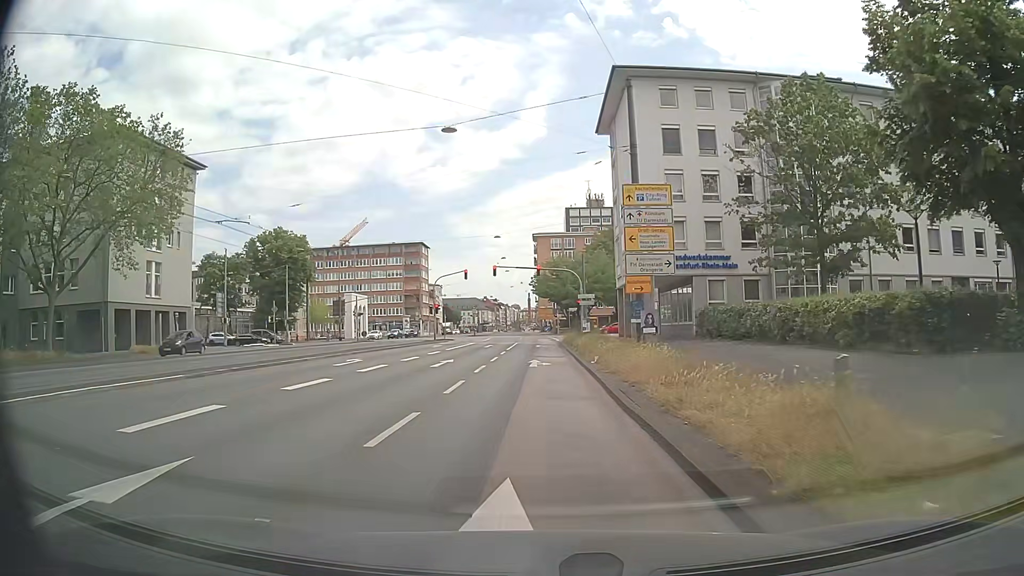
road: primary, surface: asphalt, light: Day
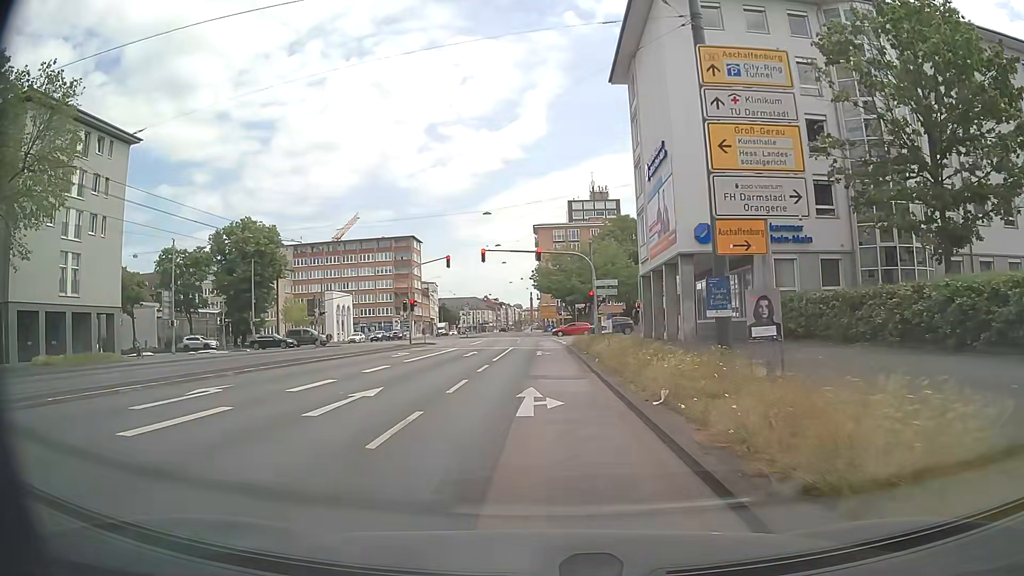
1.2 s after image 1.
(0.0, +12.1) m; 0°
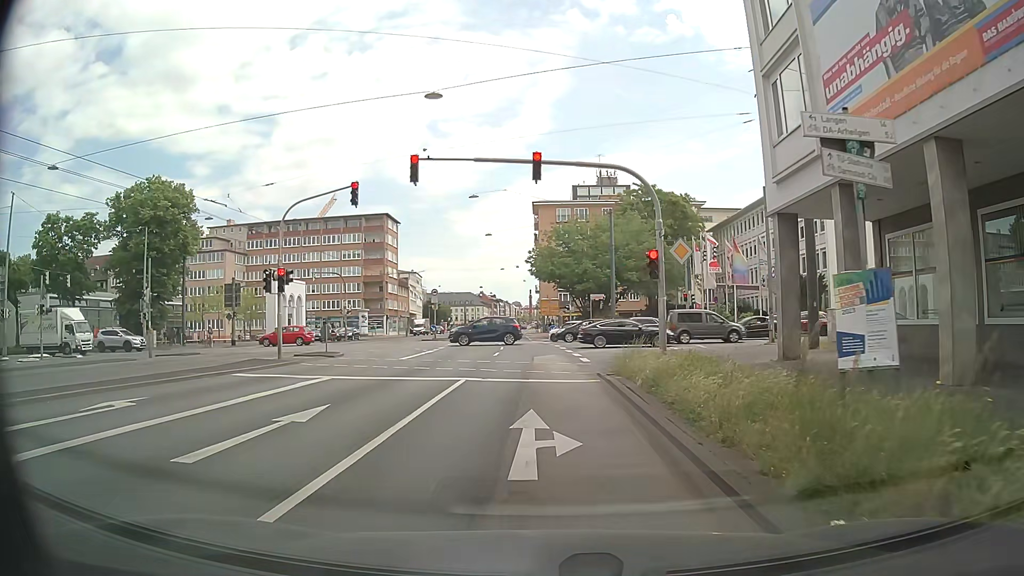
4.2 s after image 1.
(-0.2, +24.0) m; 0°
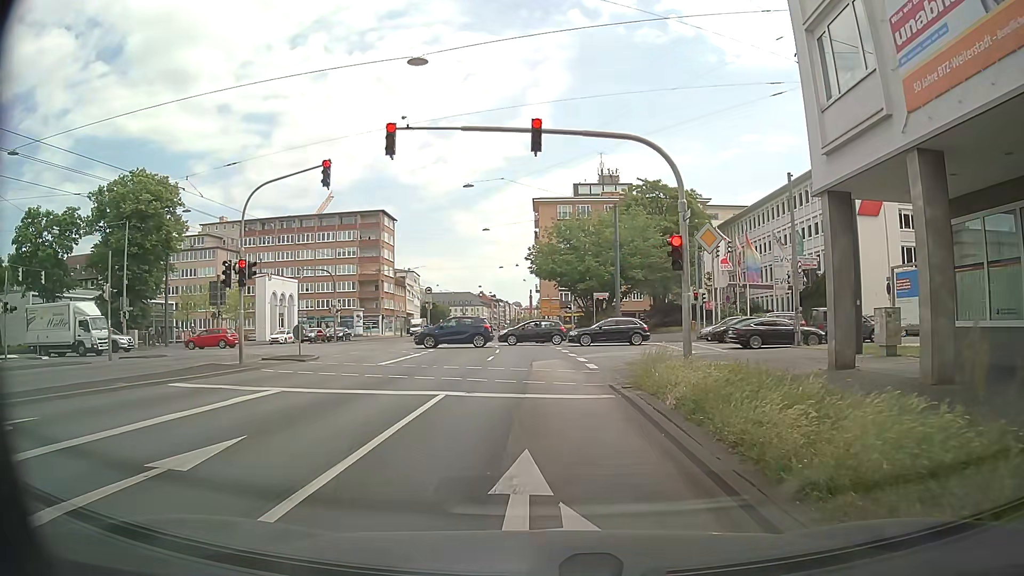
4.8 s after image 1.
(0.0, +3.2) m; 0°
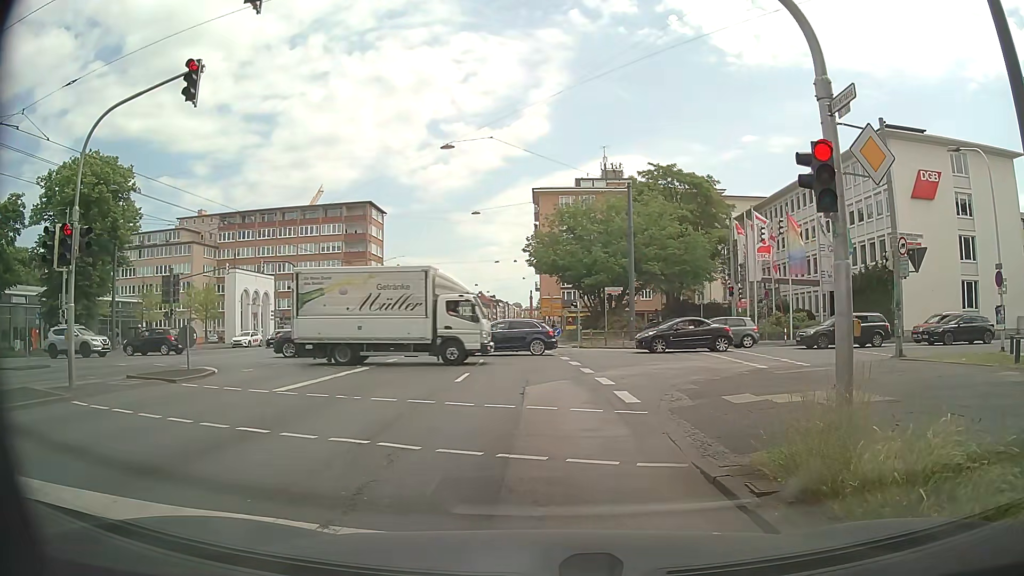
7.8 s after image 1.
(0.0, +8.4) m; 0°
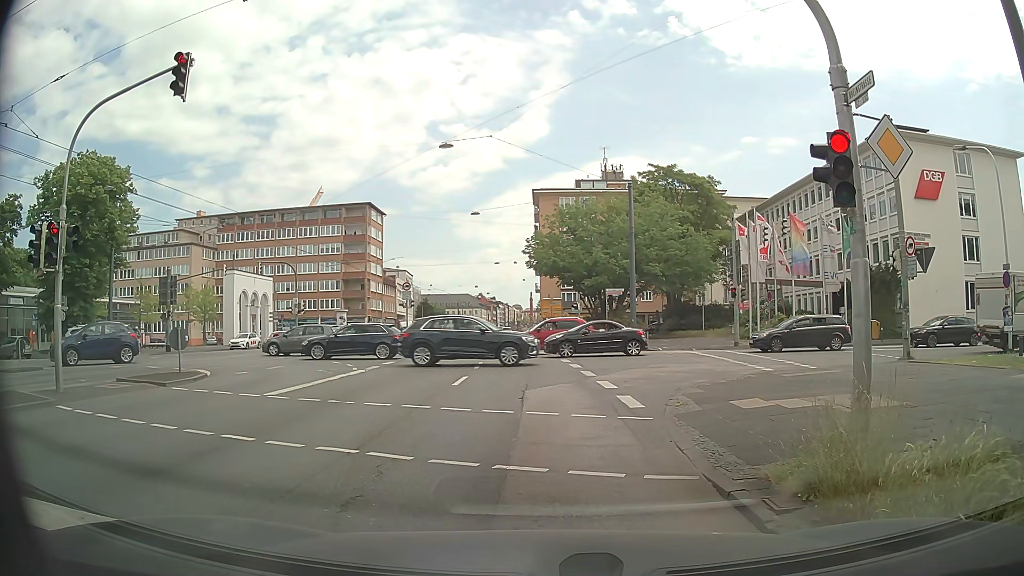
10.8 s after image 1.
(0.0, +0.5) m; 0°
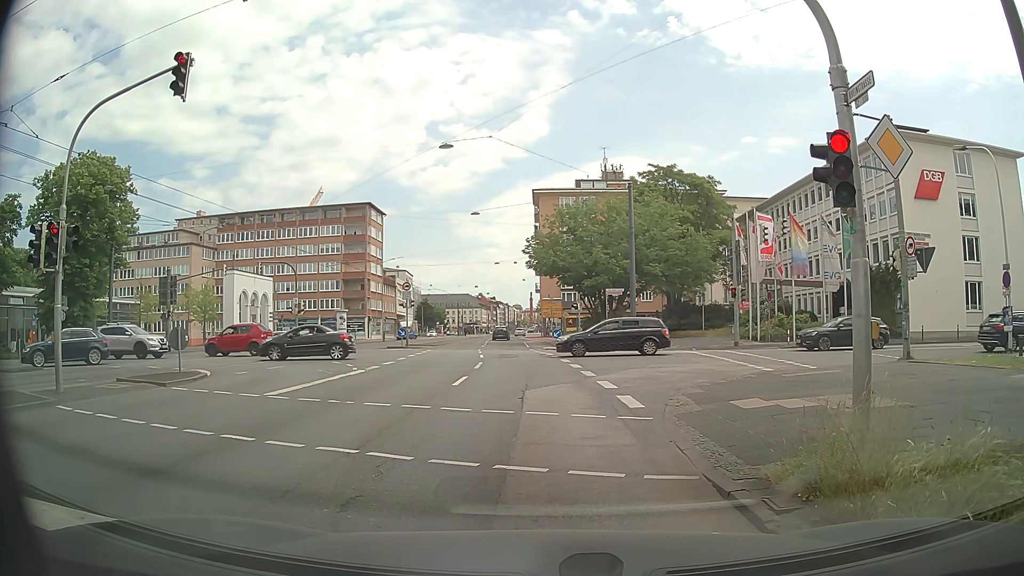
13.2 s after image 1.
(0.0, 0.0) m; 0°
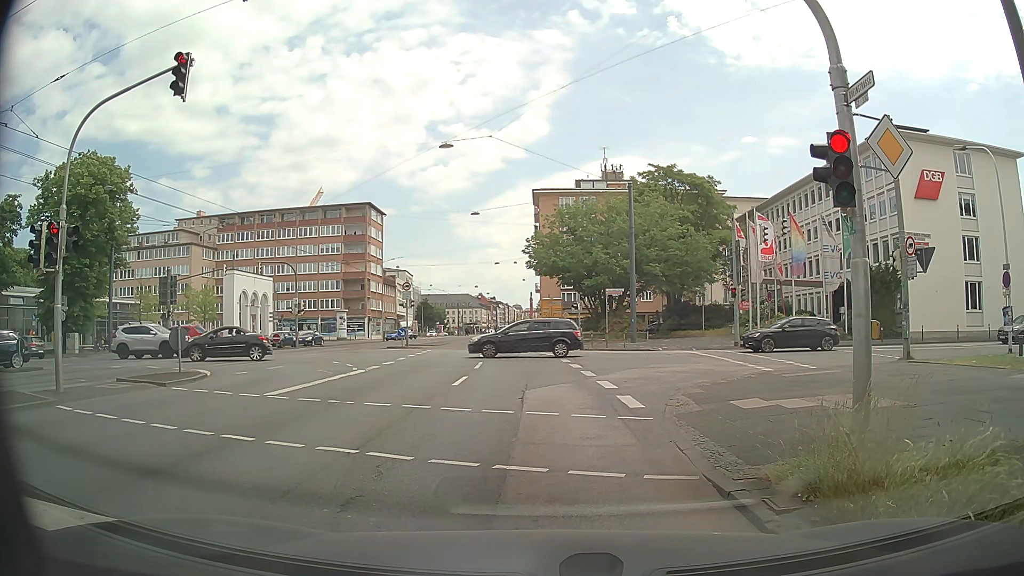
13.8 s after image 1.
(0.0, 0.0) m; 0°
